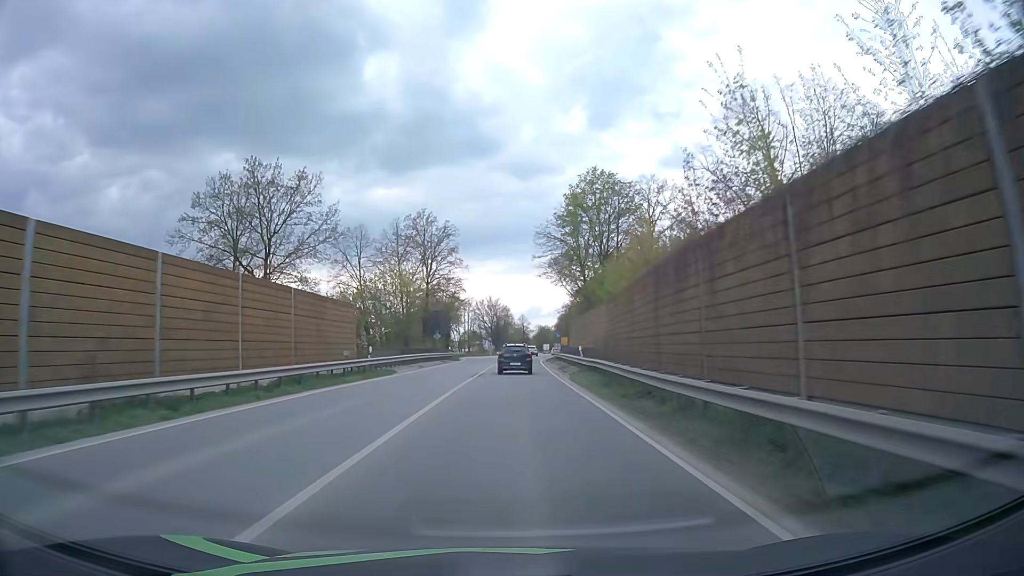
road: primary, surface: asphalt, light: Day
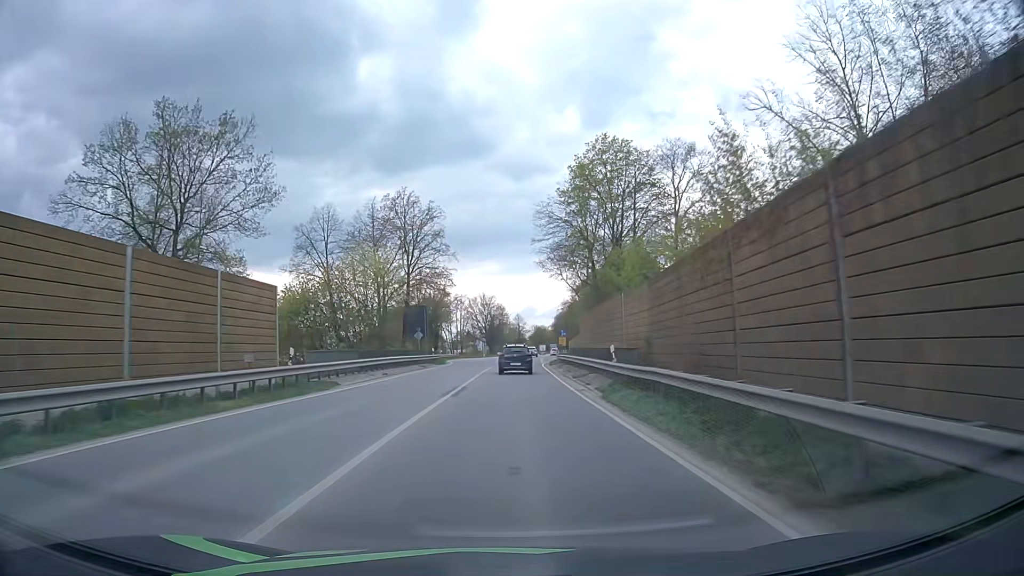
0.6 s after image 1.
(0.0, +11.5) m; 0°
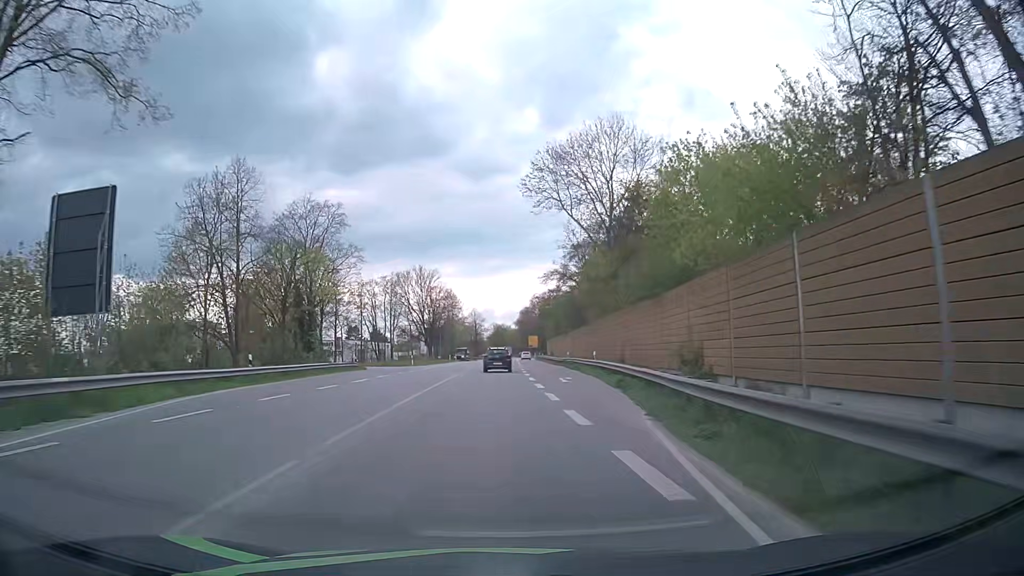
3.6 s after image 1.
(+1.1, +55.6) m; +4°
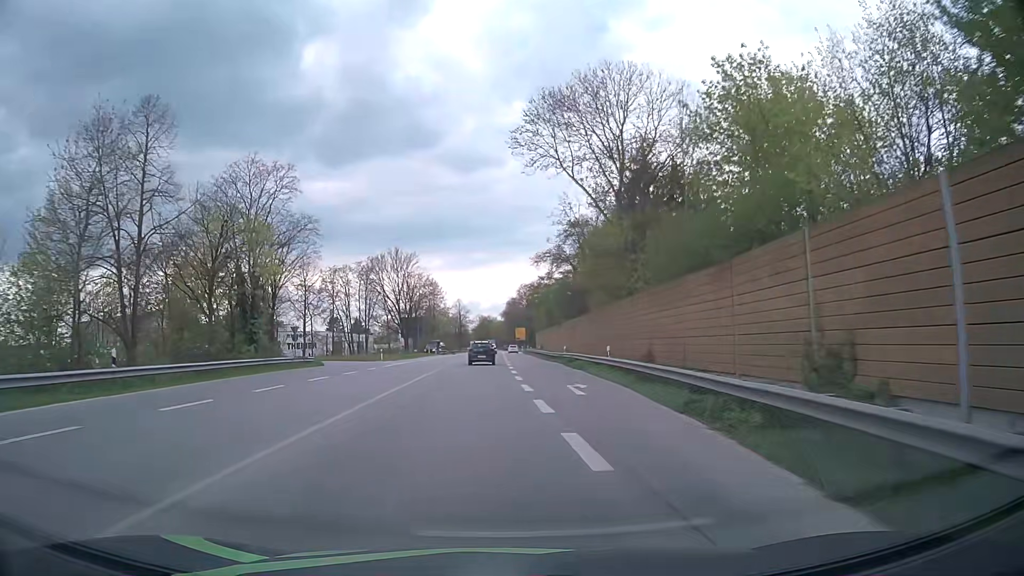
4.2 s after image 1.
(+0.1, +10.5) m; +1°
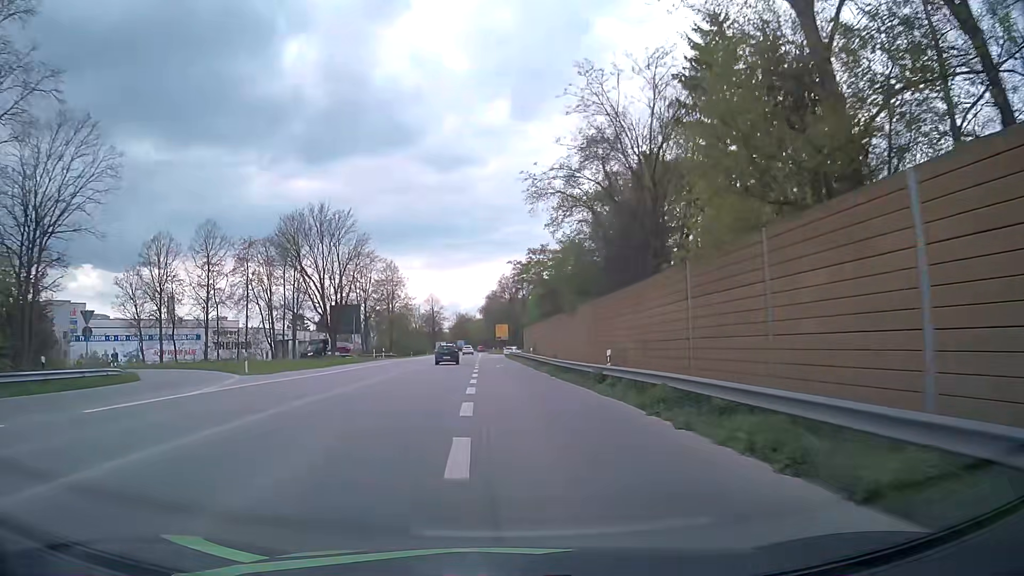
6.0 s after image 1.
(+0.6, +30.2) m; +2°
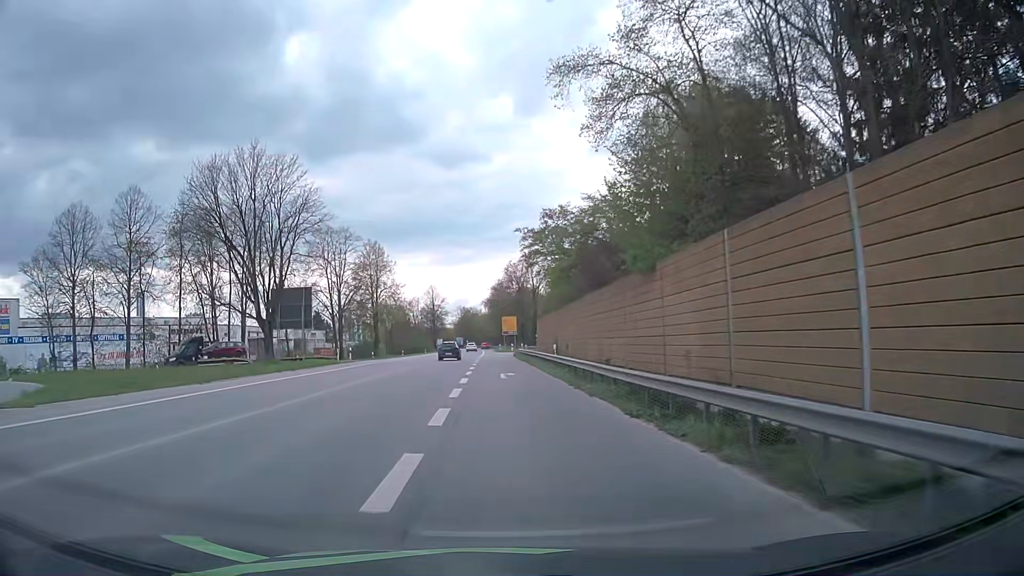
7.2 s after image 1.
(0.0, +19.2) m; 0°
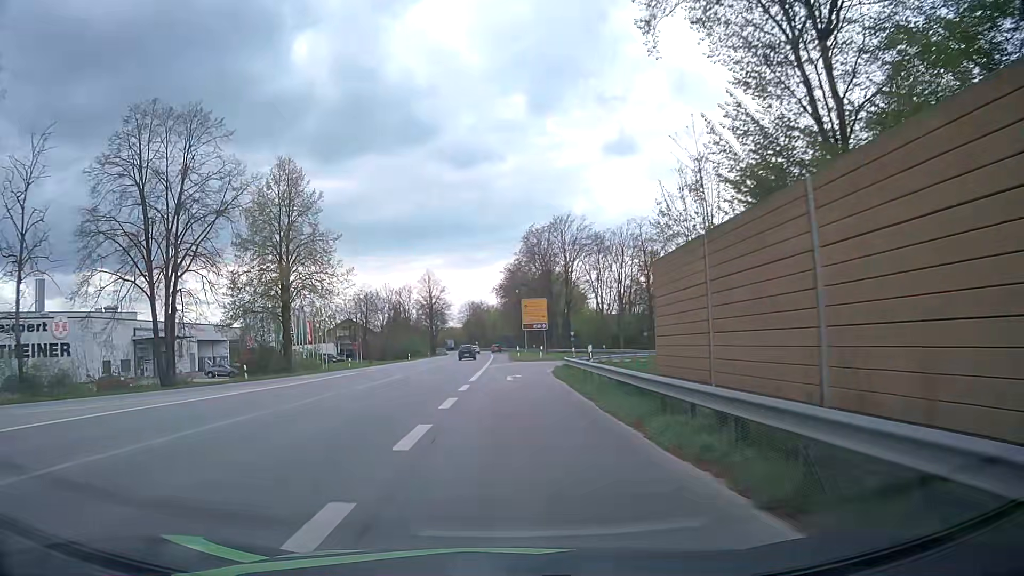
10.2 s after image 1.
(-0.9, +44.3) m; -2°
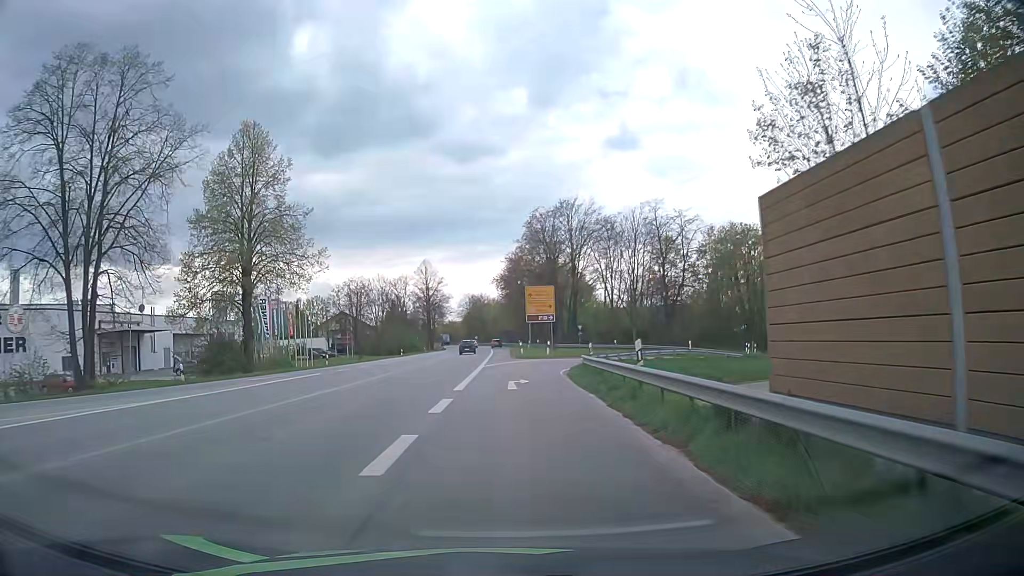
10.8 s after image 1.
(0.0, +7.9) m; 0°
